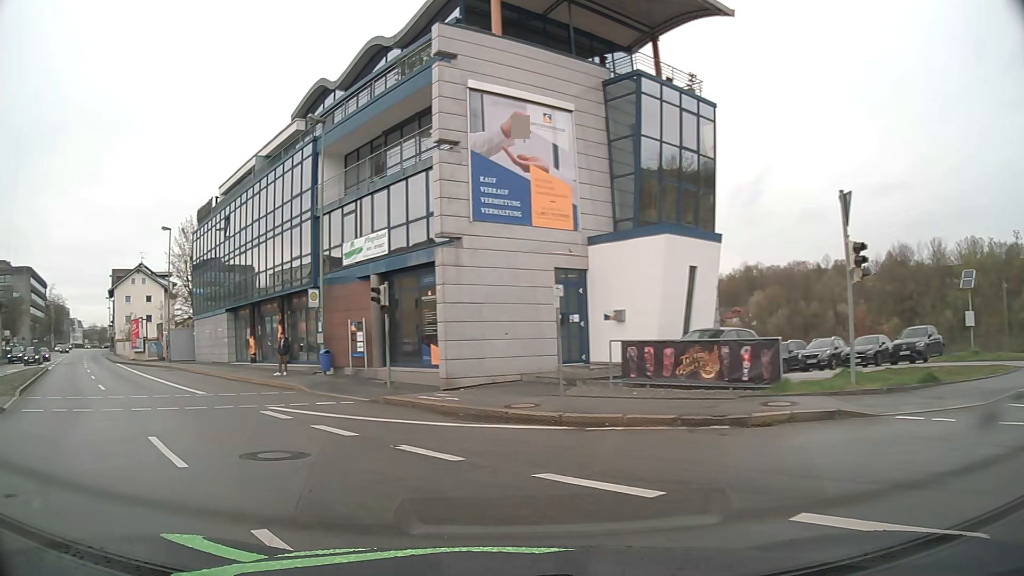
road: primary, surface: asphalt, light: Day
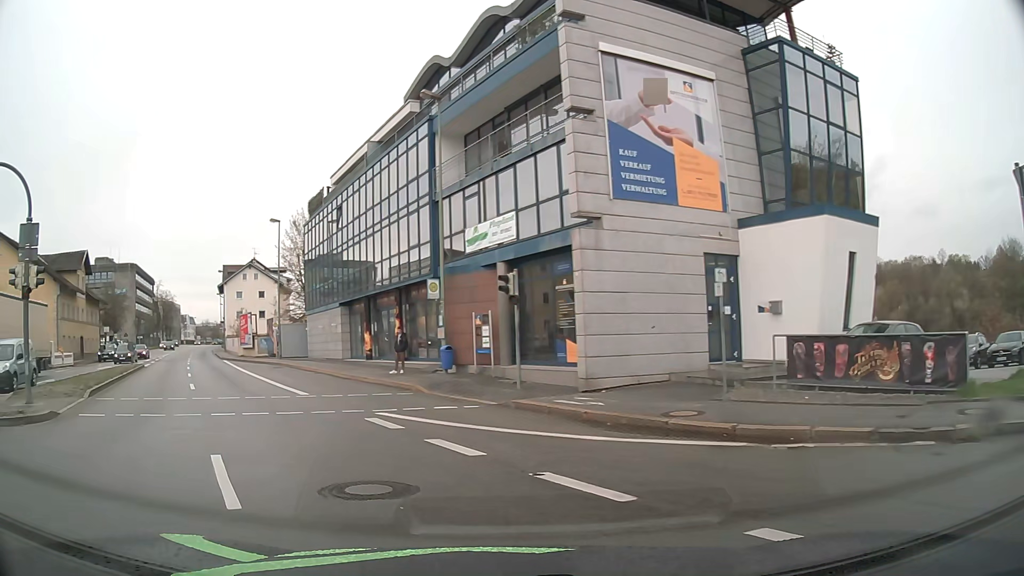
(-0.2, +2.4) m; -10°
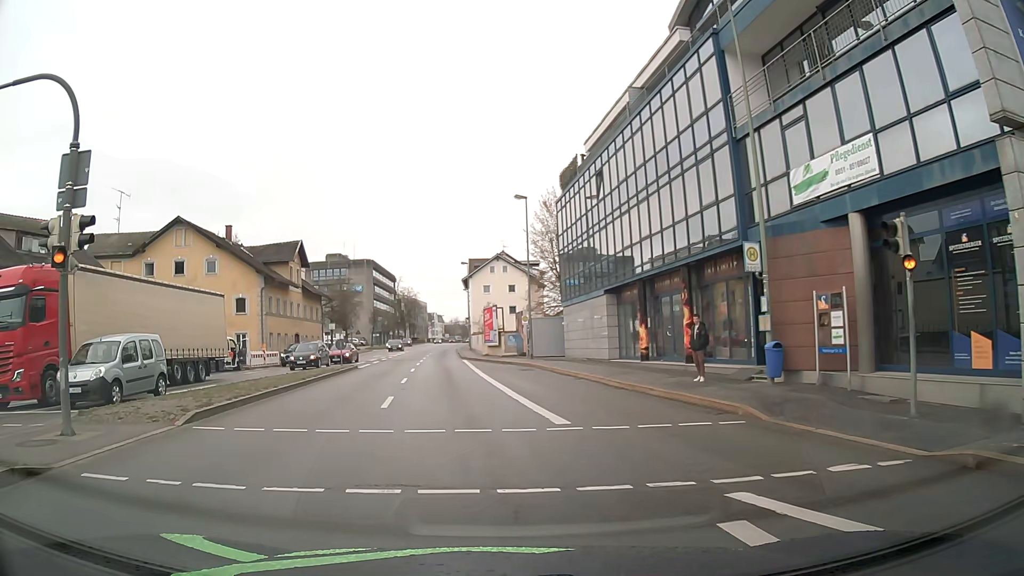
(-1.8, +7.6) m; -24°
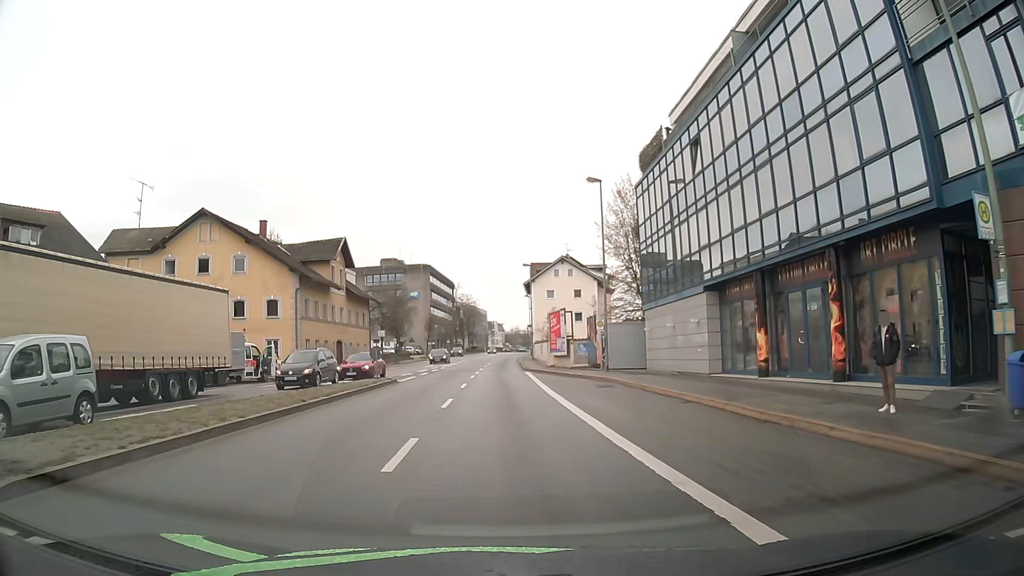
(-0.4, +6.8) m; -4°
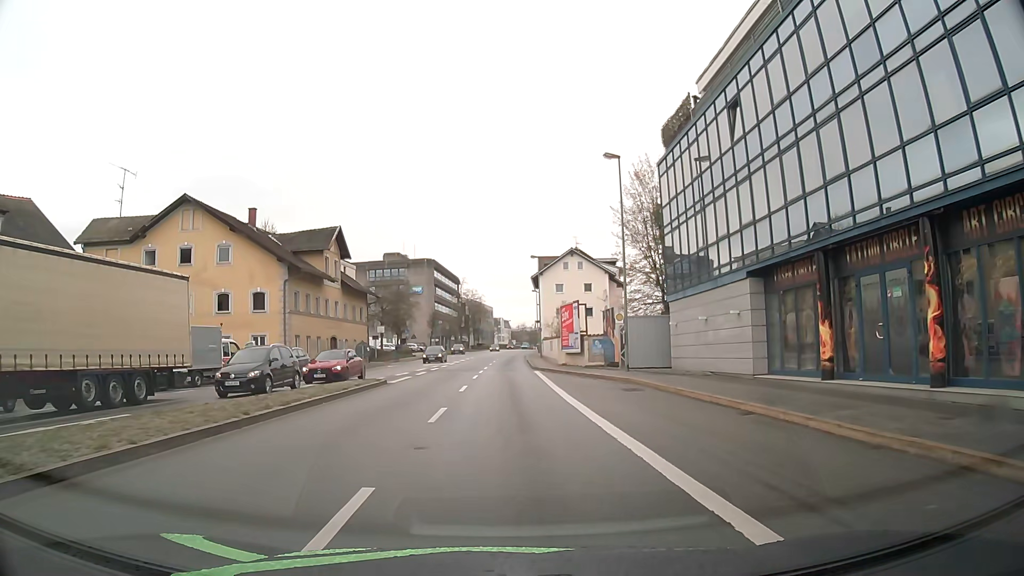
(-0.1, +4.2) m; -1°
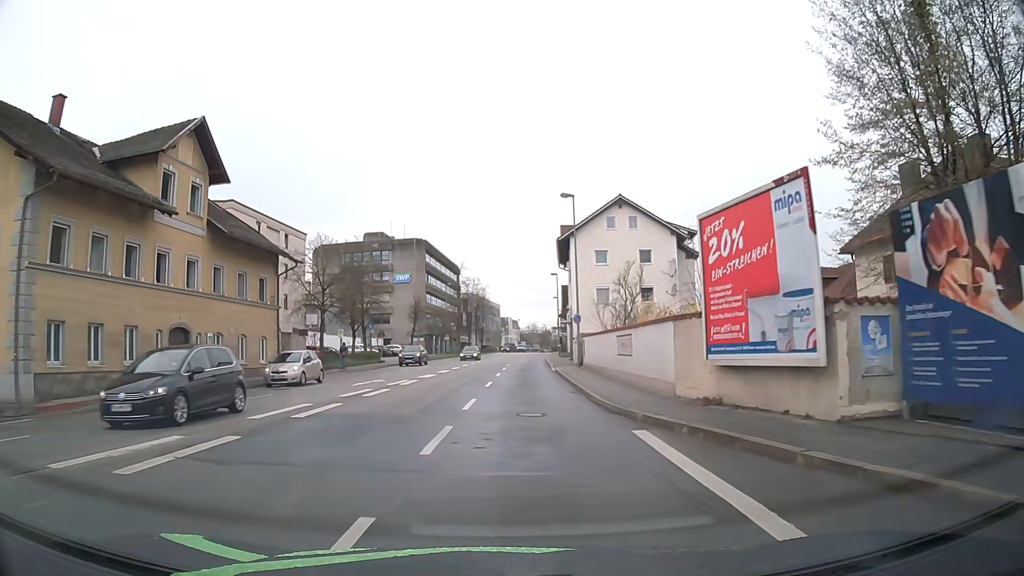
(-0.5, +28.6) m; -1°
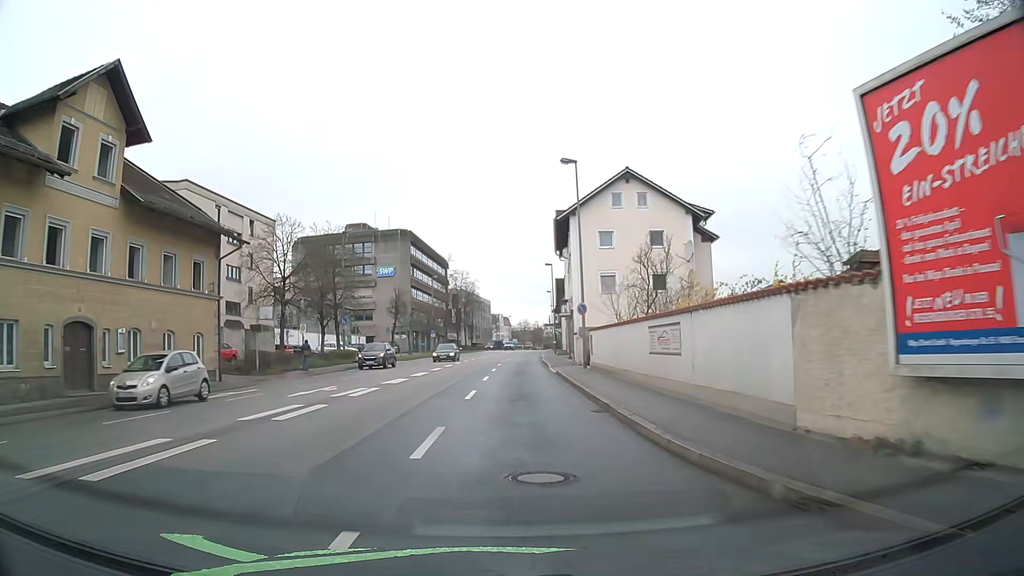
(+0.1, +6.9) m; +1°
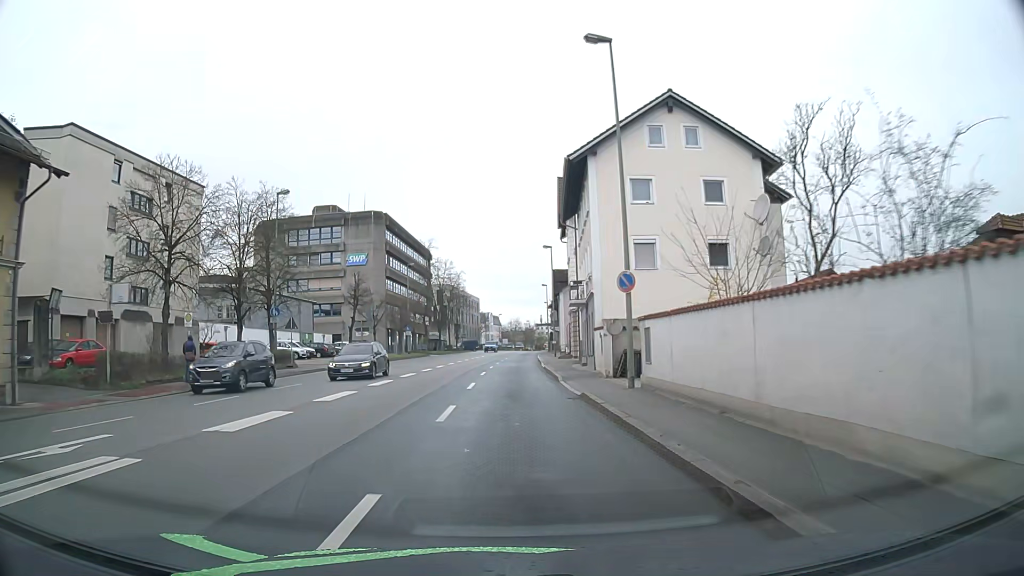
(+0.2, +14.1) m; +1°
(0, +10) (0, +20) (0, +30) (+1, +40) (+1, +50) (+1, +60) (+2, +70) (+2, +80) (+3, +90) (+3, +100) m
